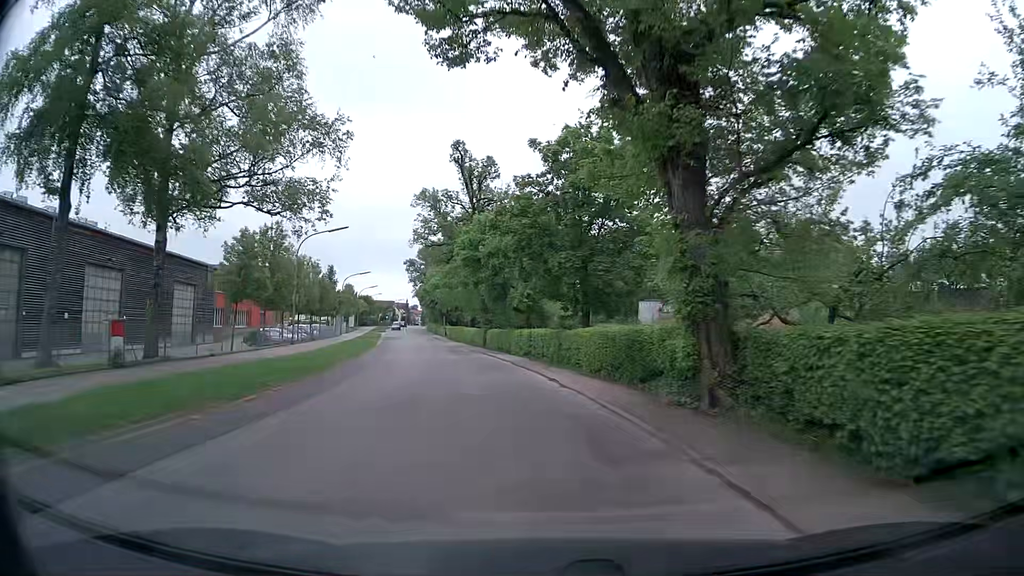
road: secondary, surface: asphalt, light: Day
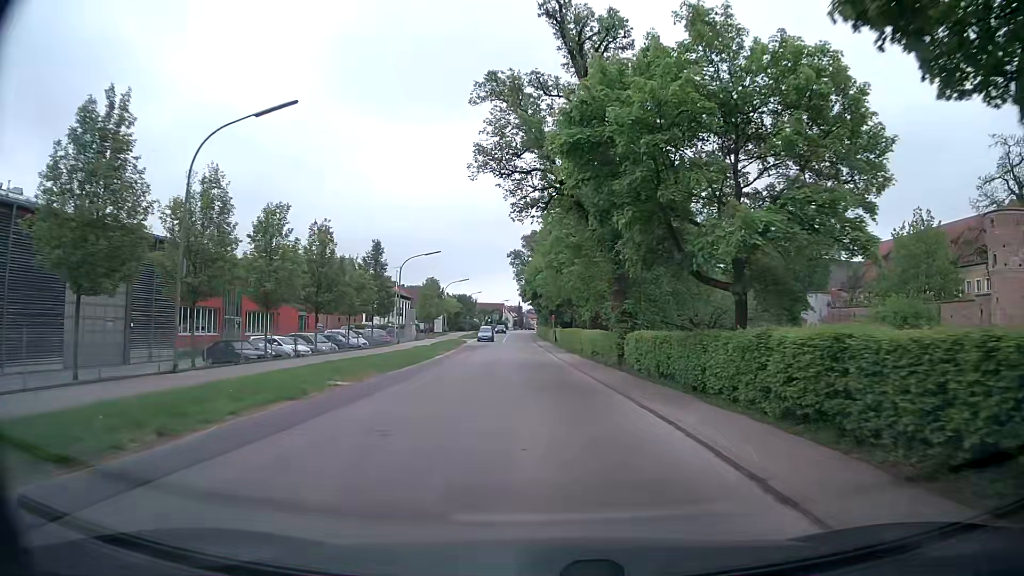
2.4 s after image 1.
(-2.7, +25.3) m; -11°
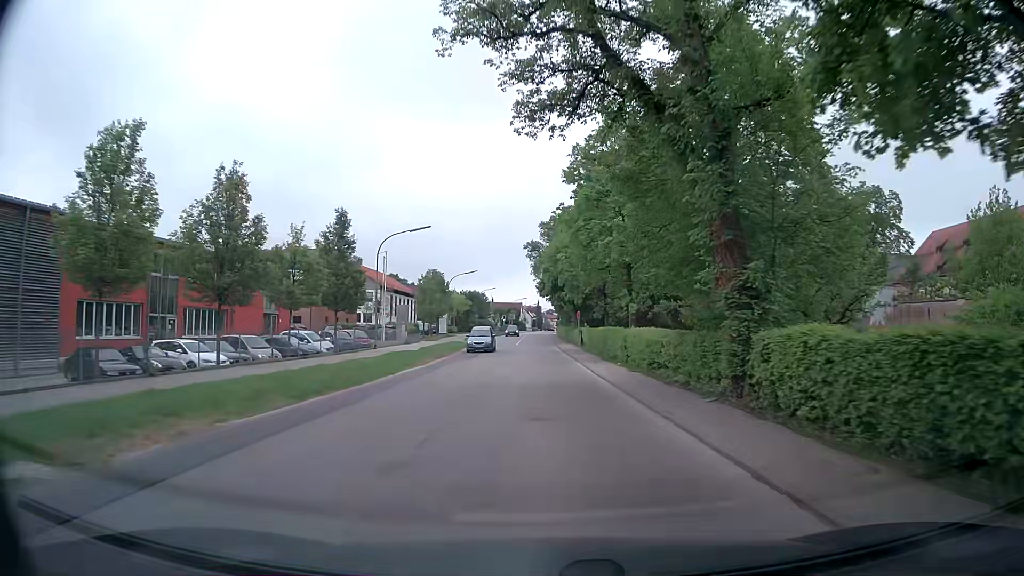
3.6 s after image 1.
(-0.2, +13.3) m; -2°
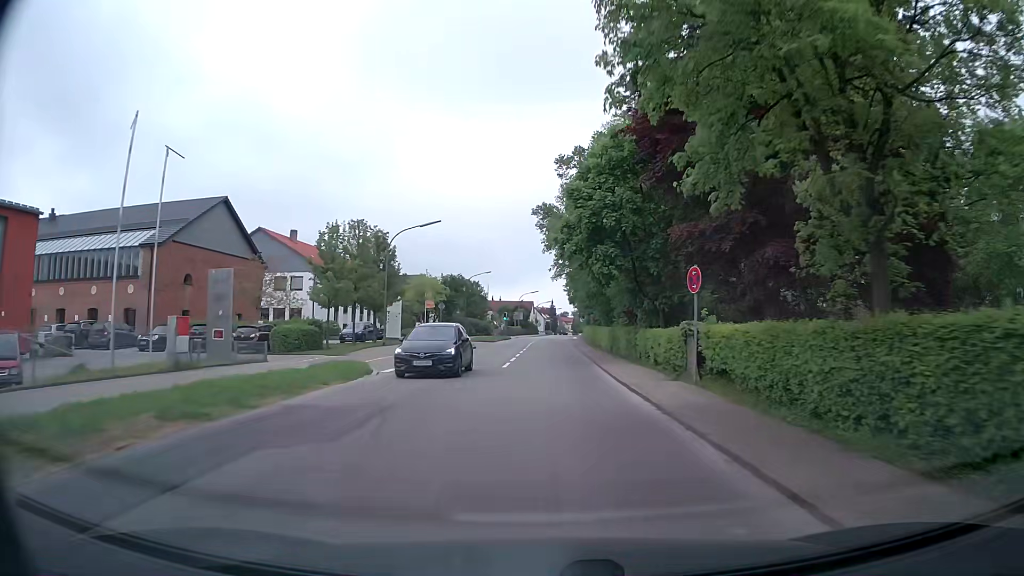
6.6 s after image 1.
(-0.6, +35.5) m; -1°
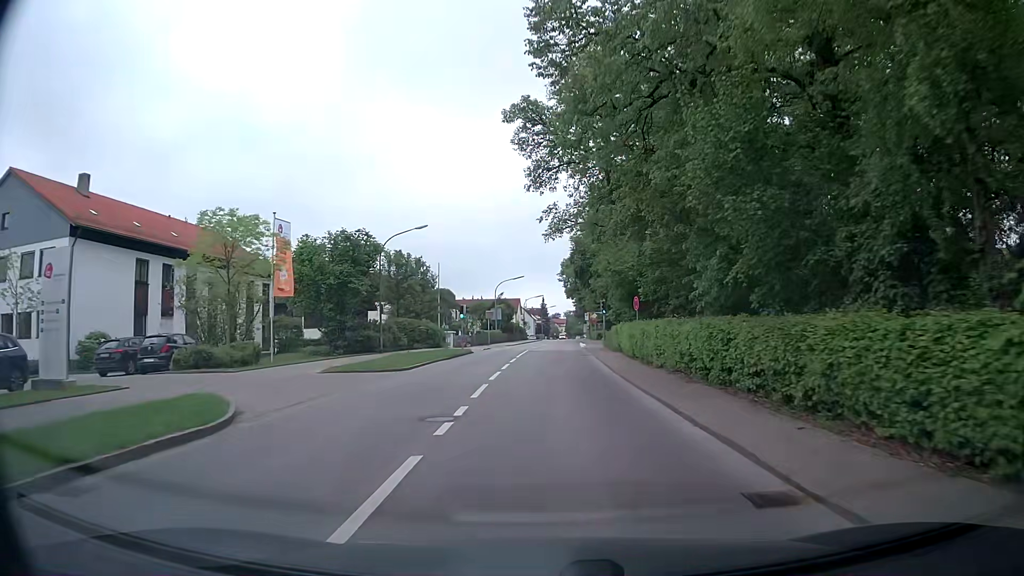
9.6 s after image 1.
(-0.2, +36.8) m; +1°
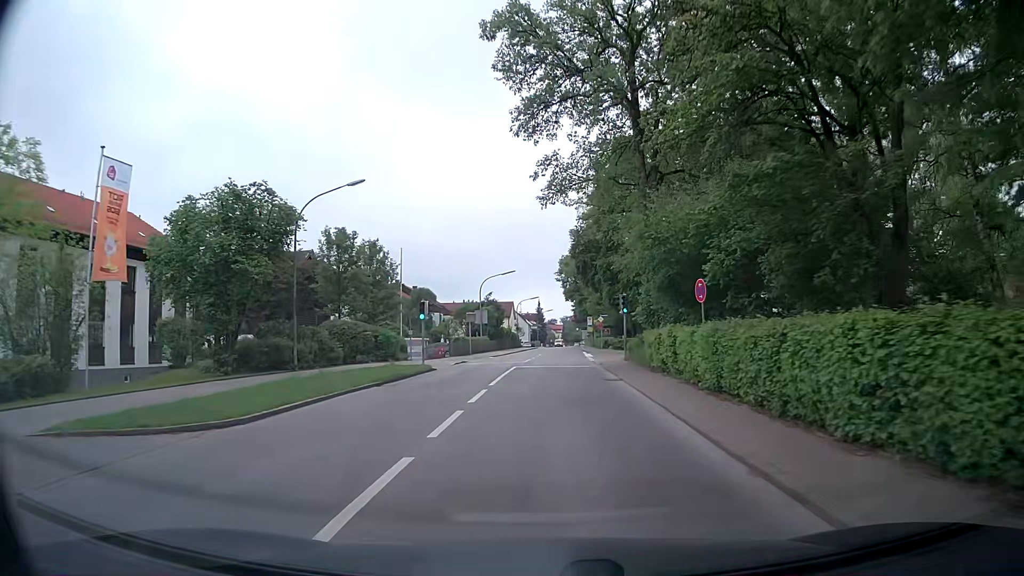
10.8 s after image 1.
(0.0, +13.4) m; 0°
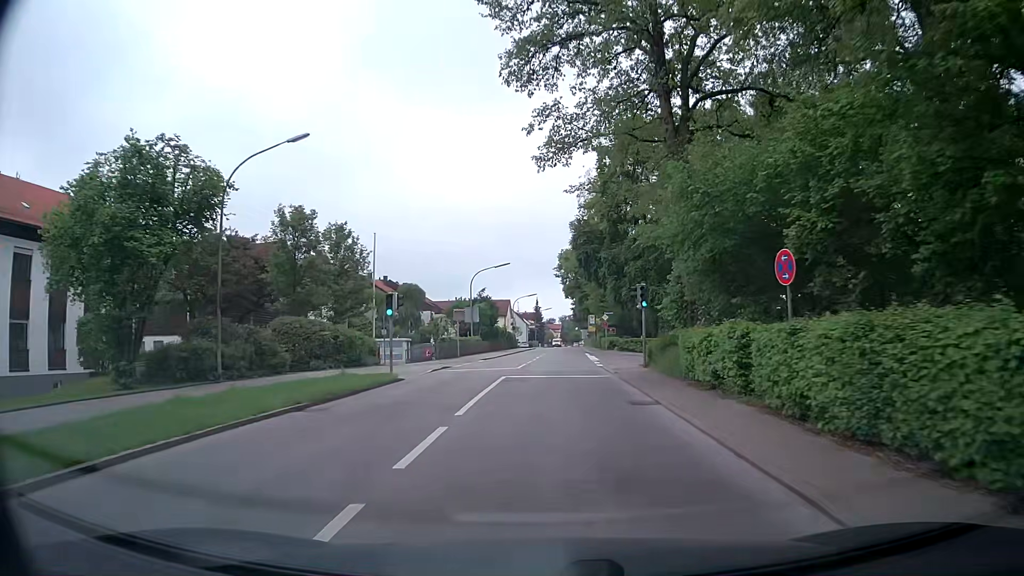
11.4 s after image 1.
(0.0, +6.5) m; 0°
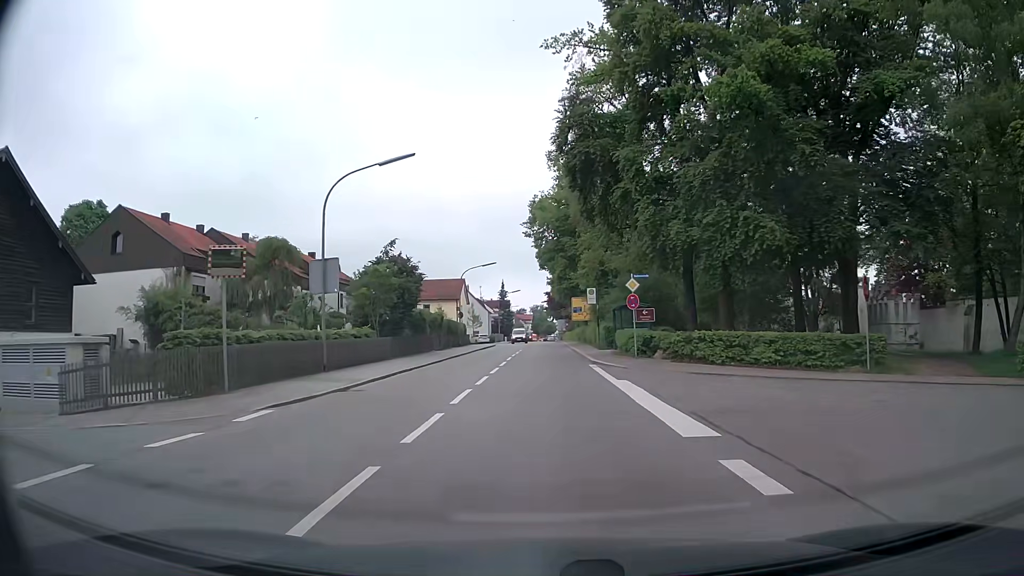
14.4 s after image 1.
(+0.6, +32.1) m; +2°
(0, +10) (0, +20) (0, +30) (0, +40) (0, +50) (0, +60) (0, +70) (+1, +80) (+1, +90) (+1, +100) m
